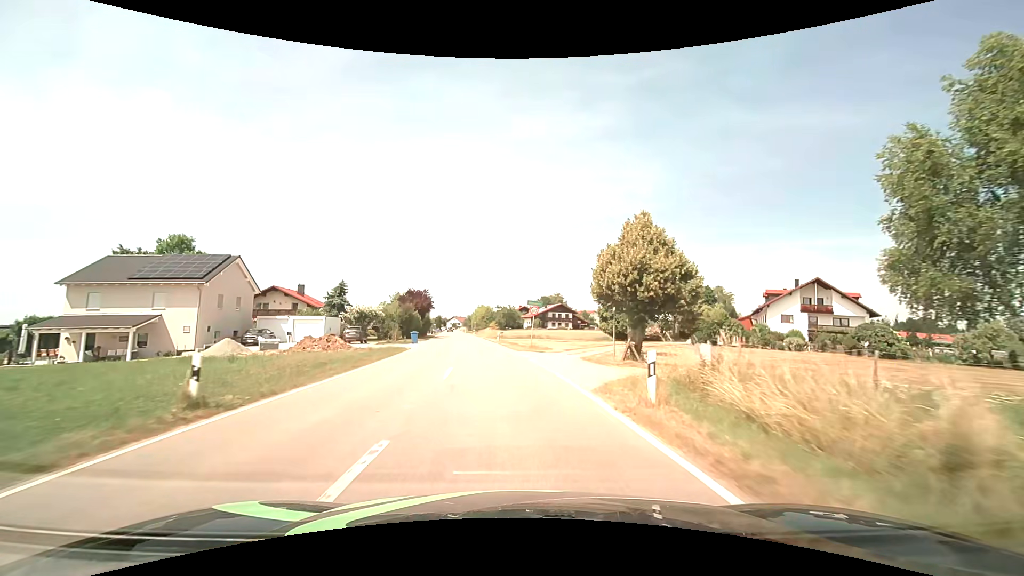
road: tertiary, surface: asphalt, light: Day
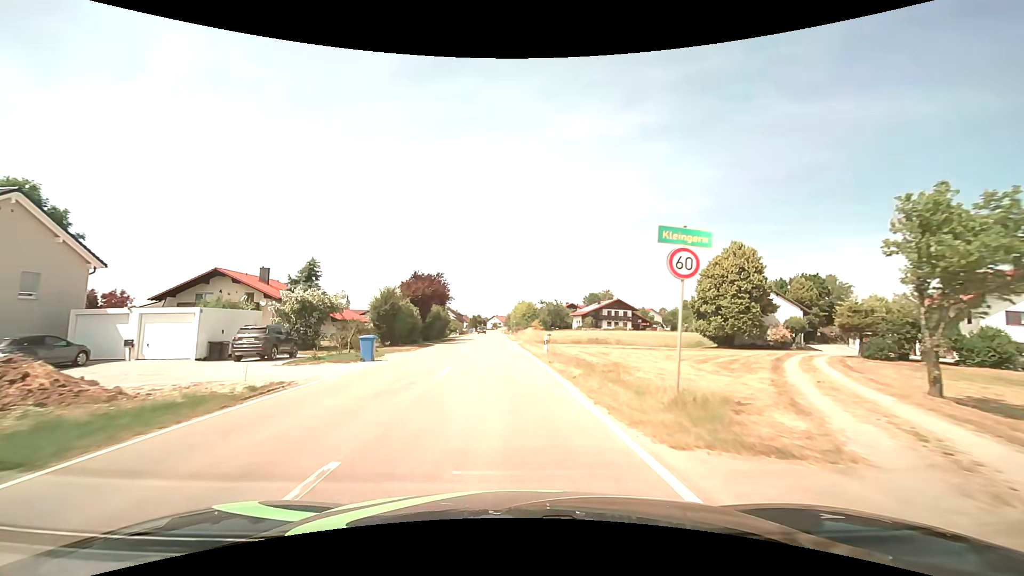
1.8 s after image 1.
(-1.0, +24.2) m; -5°
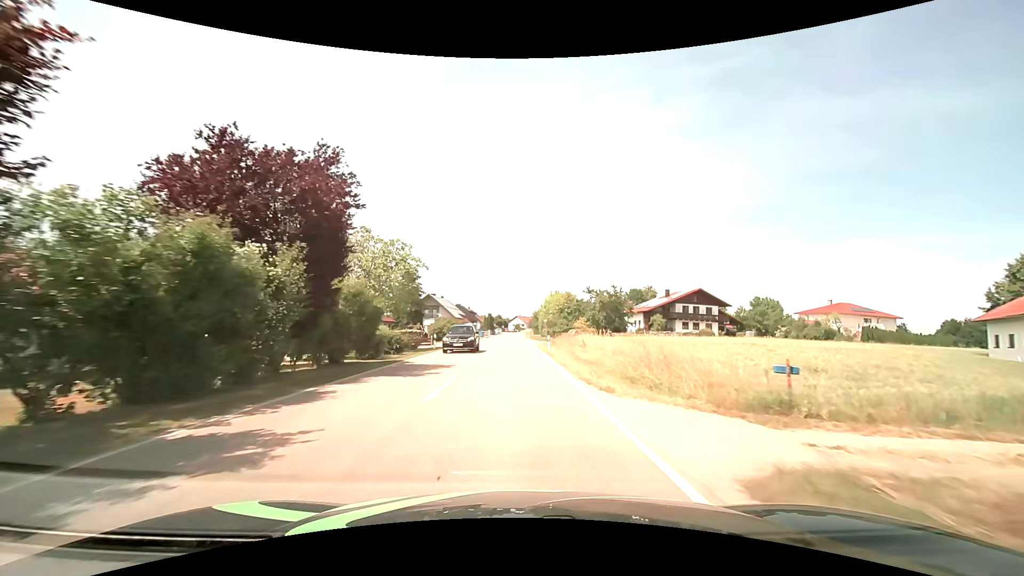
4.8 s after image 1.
(-1.5, +39.3) m; -3°
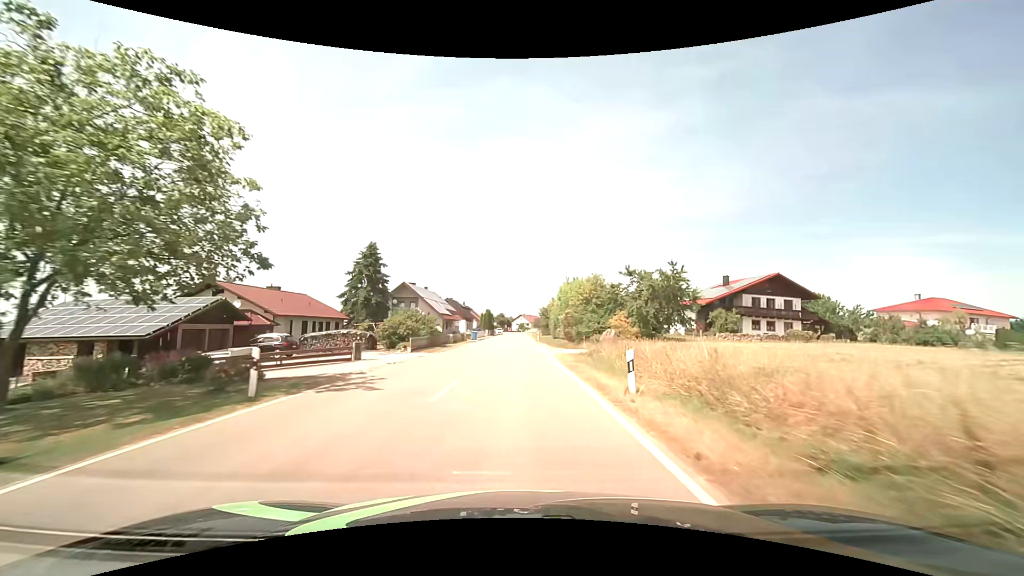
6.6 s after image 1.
(0.0, +23.8) m; 0°
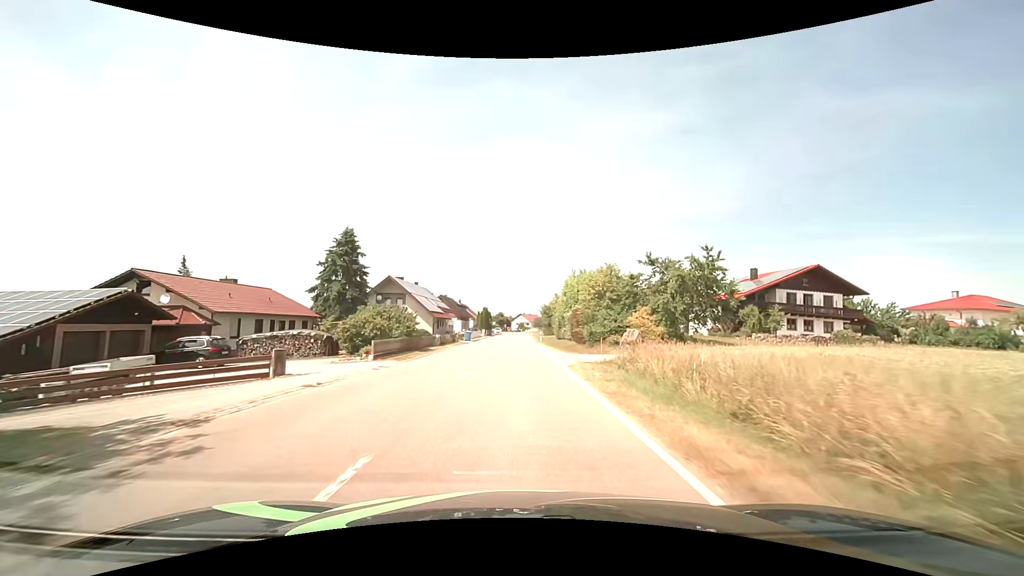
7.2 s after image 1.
(0.0, +8.0) m; 0°
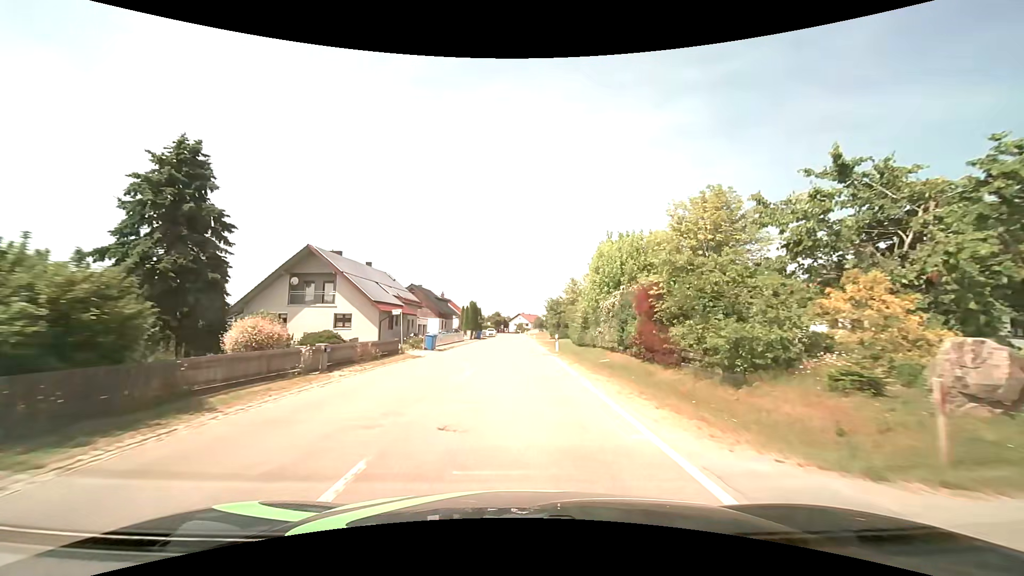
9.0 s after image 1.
(+0.1, +24.3) m; 0°
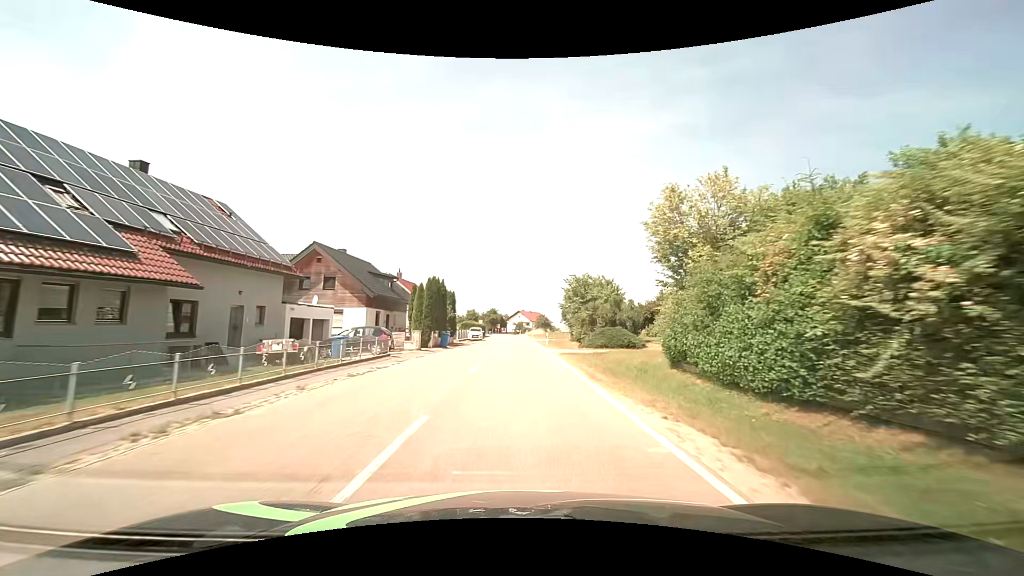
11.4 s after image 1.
(0.0, +32.9) m; 0°
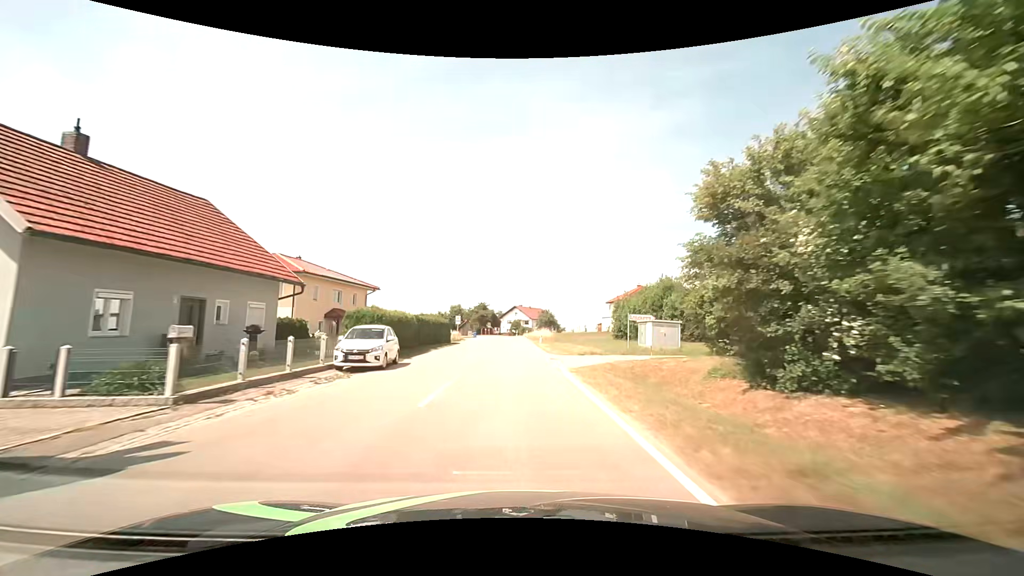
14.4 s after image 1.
(+0.4, +41.7) m; +1°
(0, +10) (0, +20) (0, +30) (0, +40) (0, +50) (0, +60) (0, +70) (-1, +80) (-1, +90) (-1, +100) m
